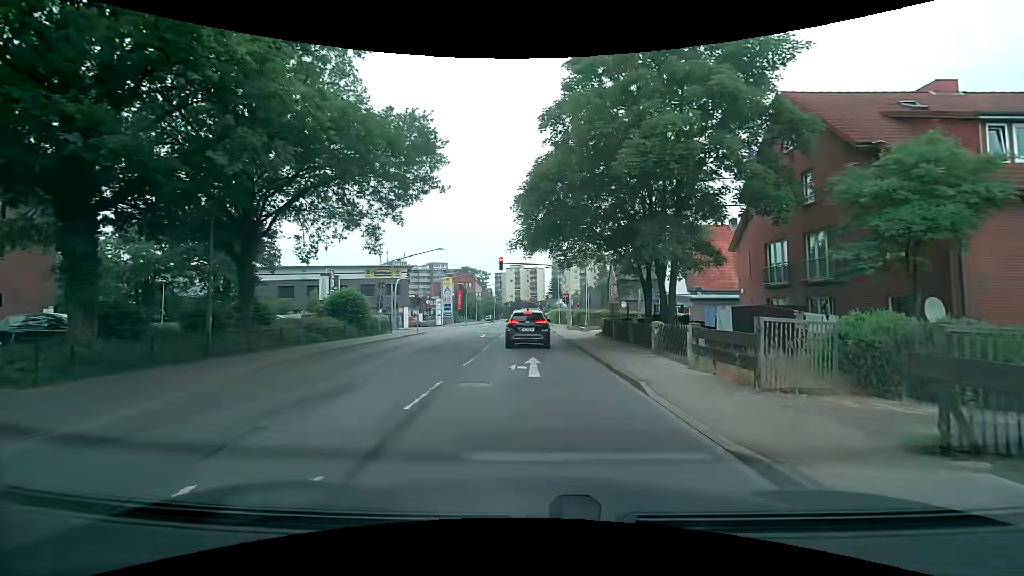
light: Day
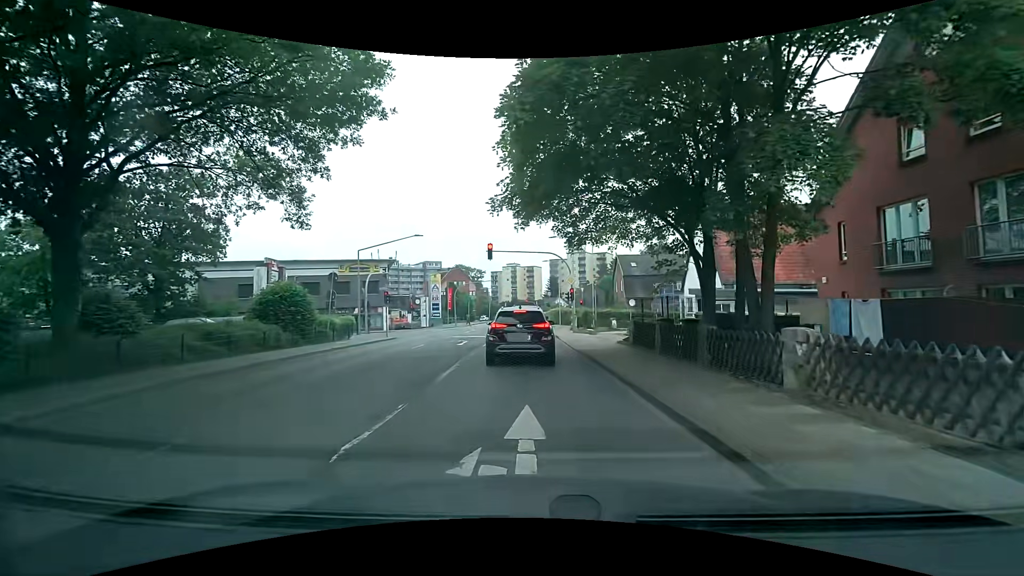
(-0.1, +8.3) m; -1°
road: secondary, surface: asphalt
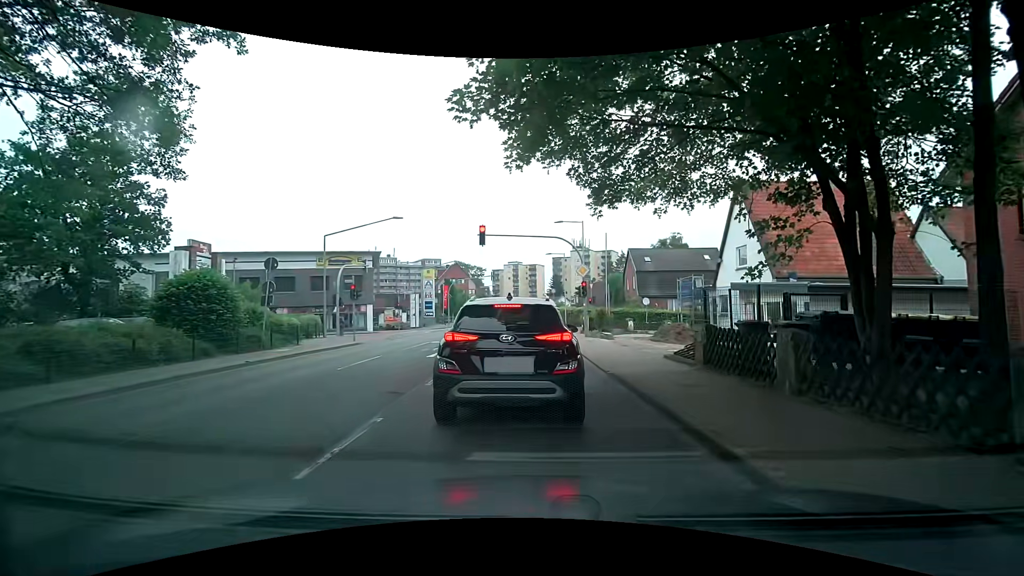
(-0.1, +6.8) m; +1°
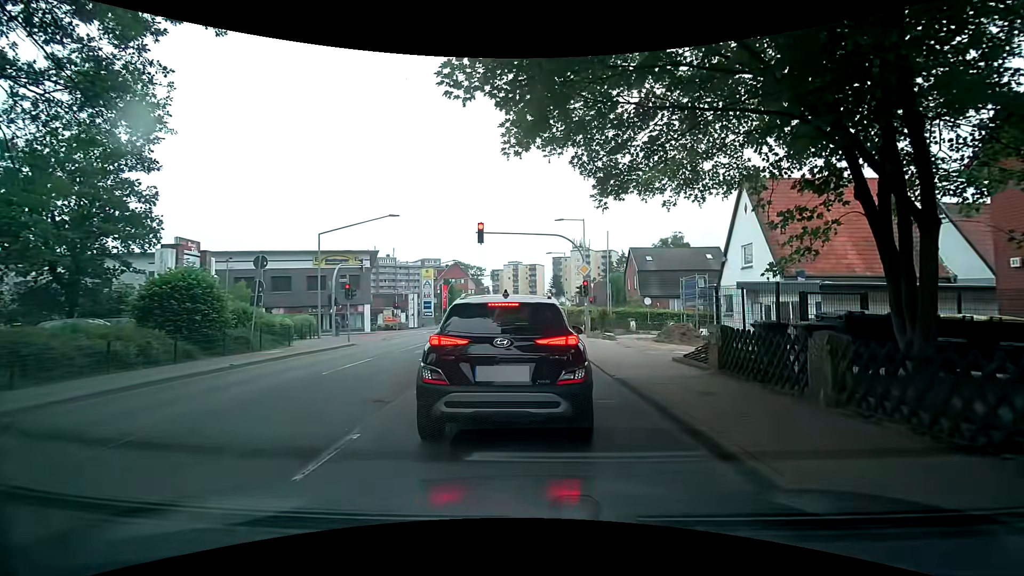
(0.0, +0.8) m; -2°
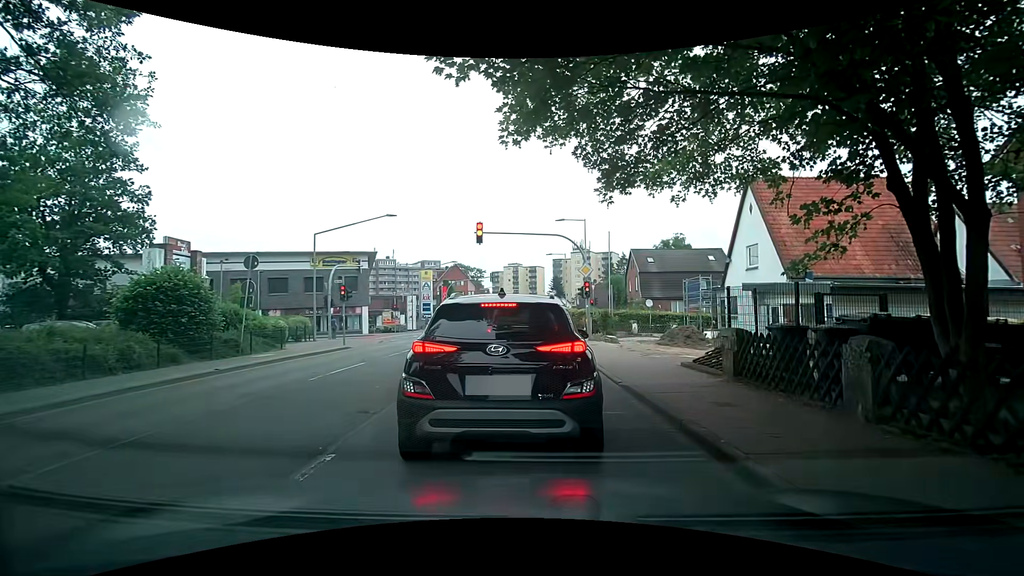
(0.0, +0.7) m; 0°
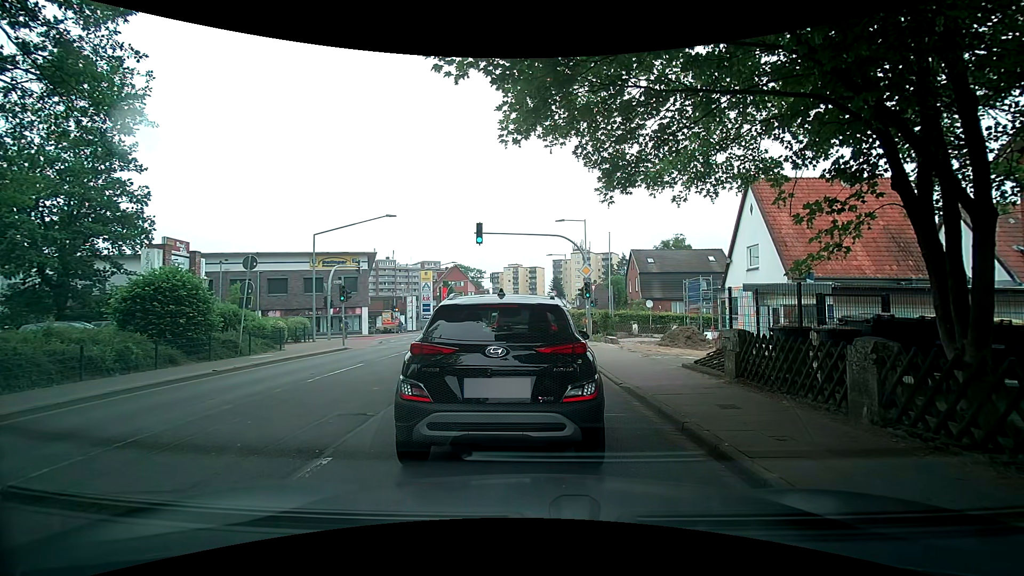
(0.0, +0.2) m; 0°
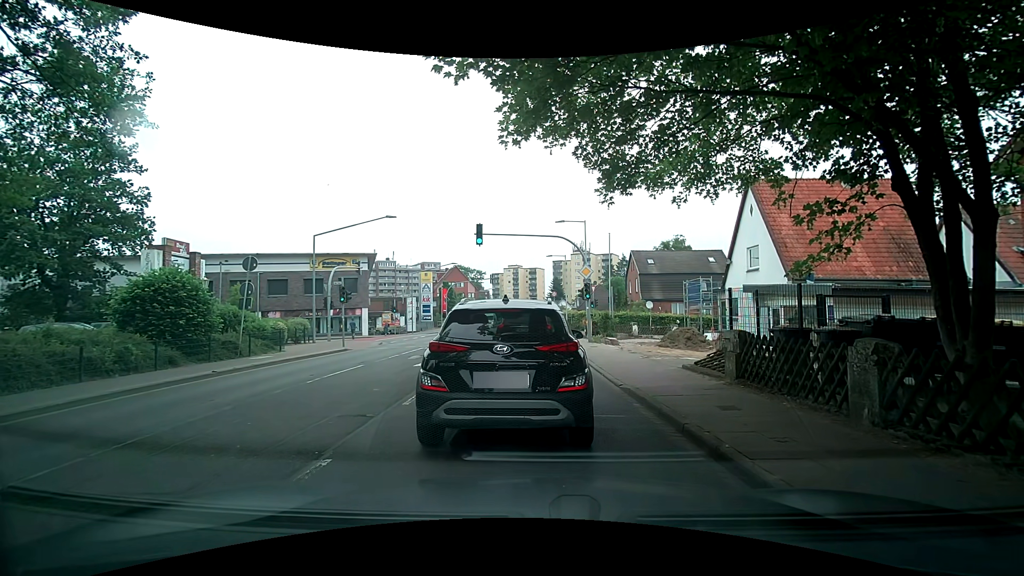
(0.0, 0.0) m; 0°
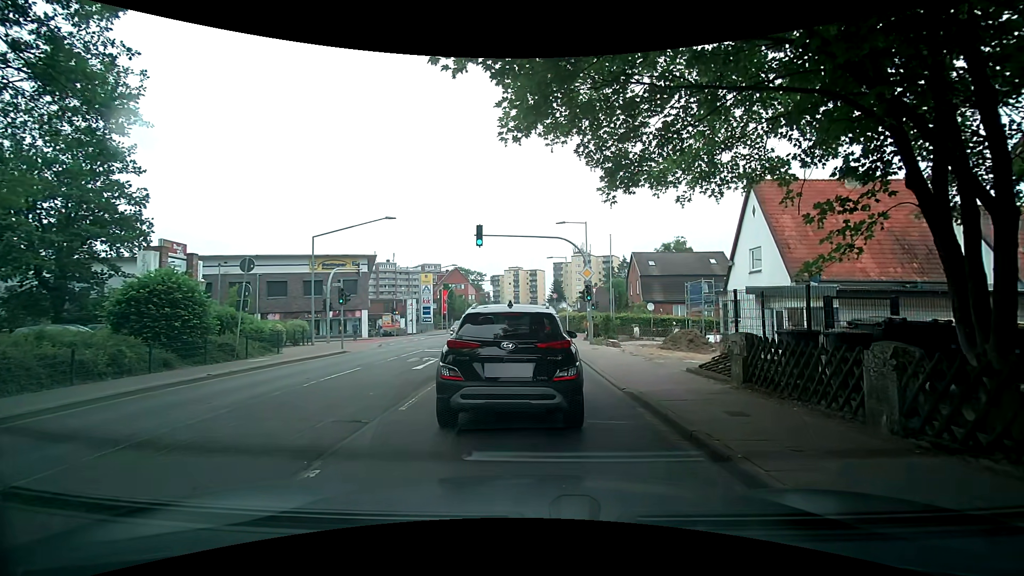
(0.0, +0.3) m; 0°
